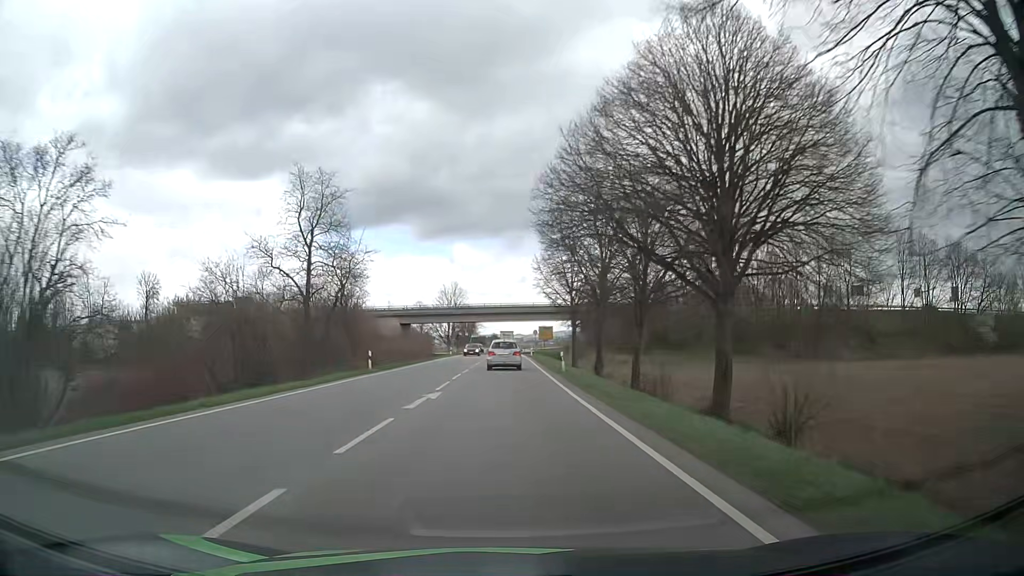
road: primary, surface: asphalt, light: Day
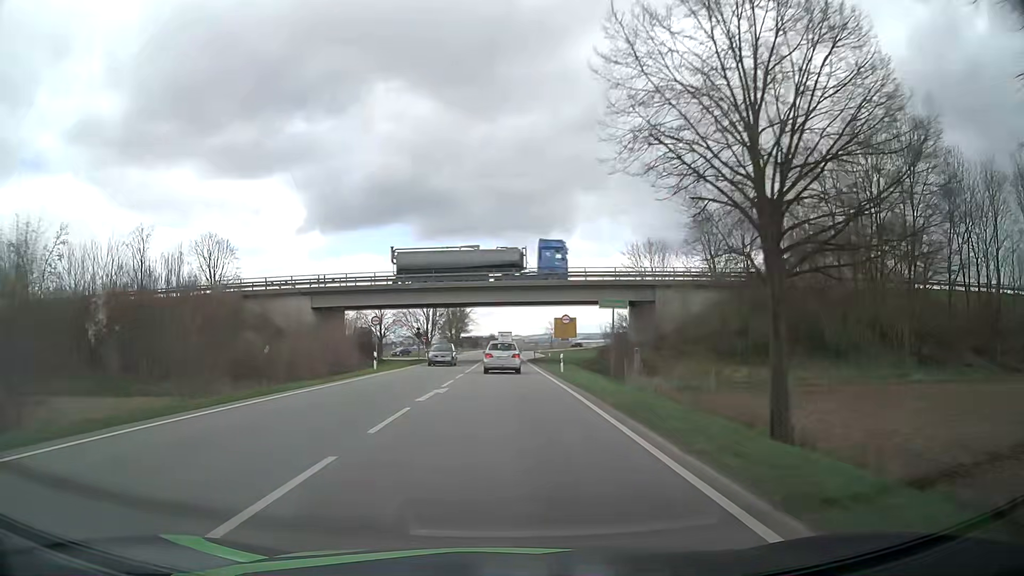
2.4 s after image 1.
(+0.2, +46.5) m; 0°
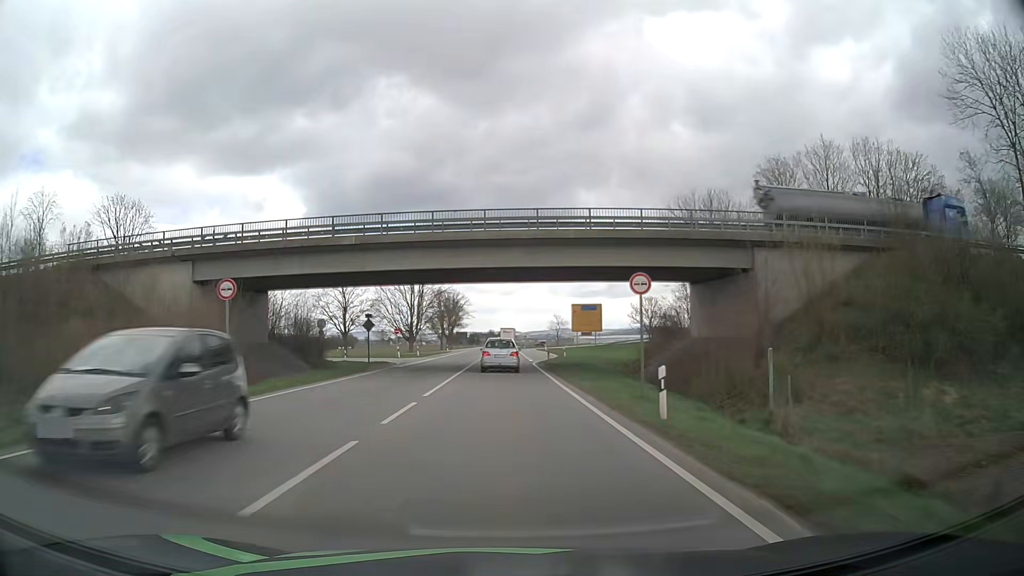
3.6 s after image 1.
(+0.1, +22.7) m; 0°
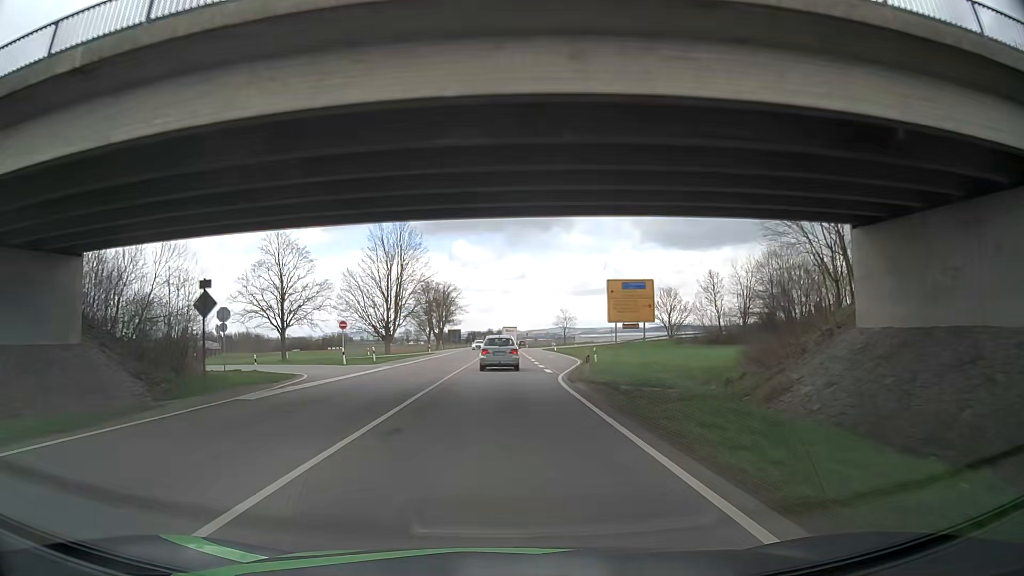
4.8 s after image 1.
(+0.1, +22.3) m; 0°
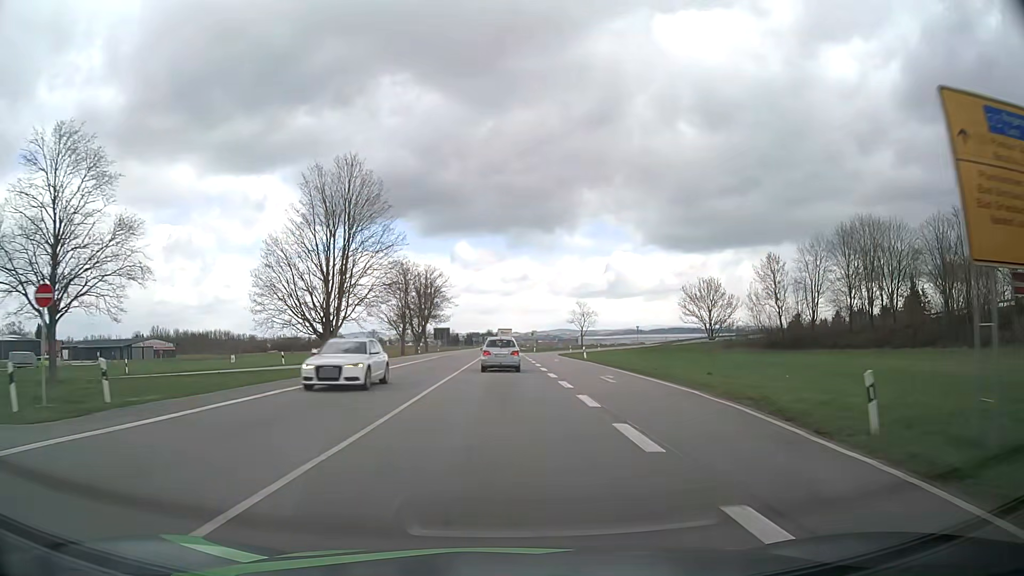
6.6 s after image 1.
(+0.3, +32.0) m; 0°
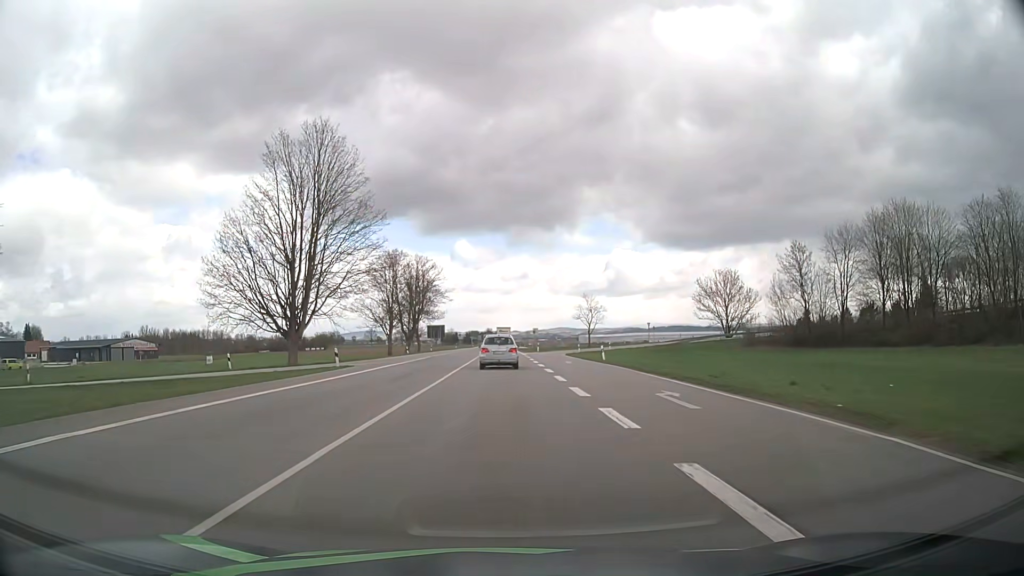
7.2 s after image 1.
(0.0, +10.2) m; 0°
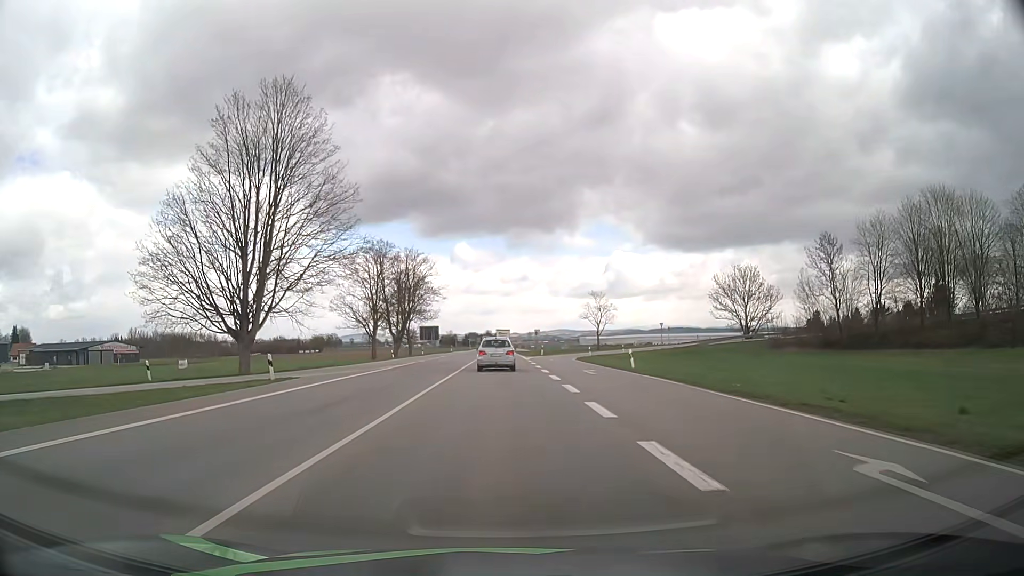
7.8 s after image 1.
(0.0, +10.0) m; 0°
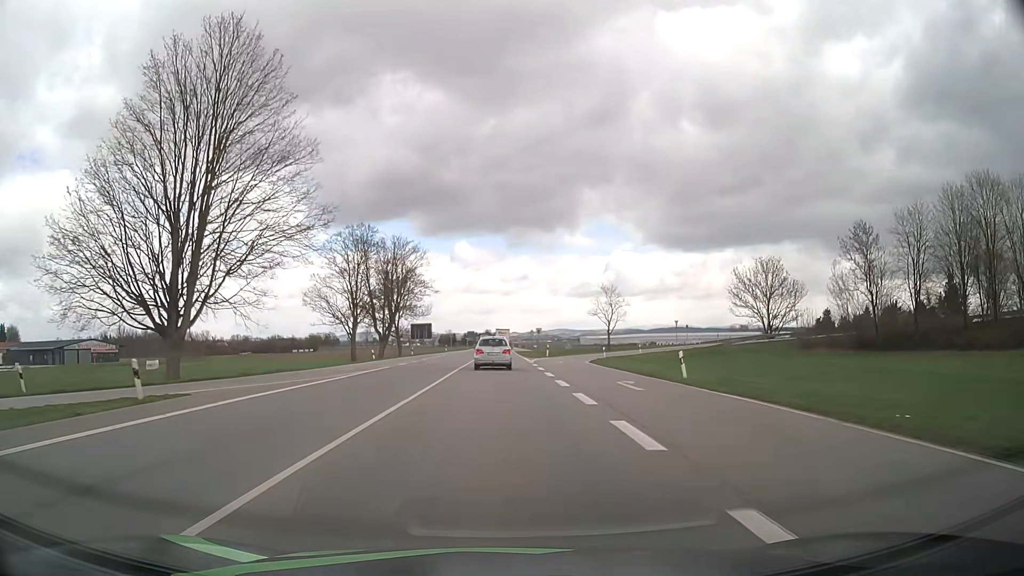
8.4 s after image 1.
(0.0, +9.8) m; 0°
(0, +10) (0, +20) (0, +30) (0, +40) (0, +50) (0, +60) (0, +70) (0, +80) (0, +90) (0, +100) m
